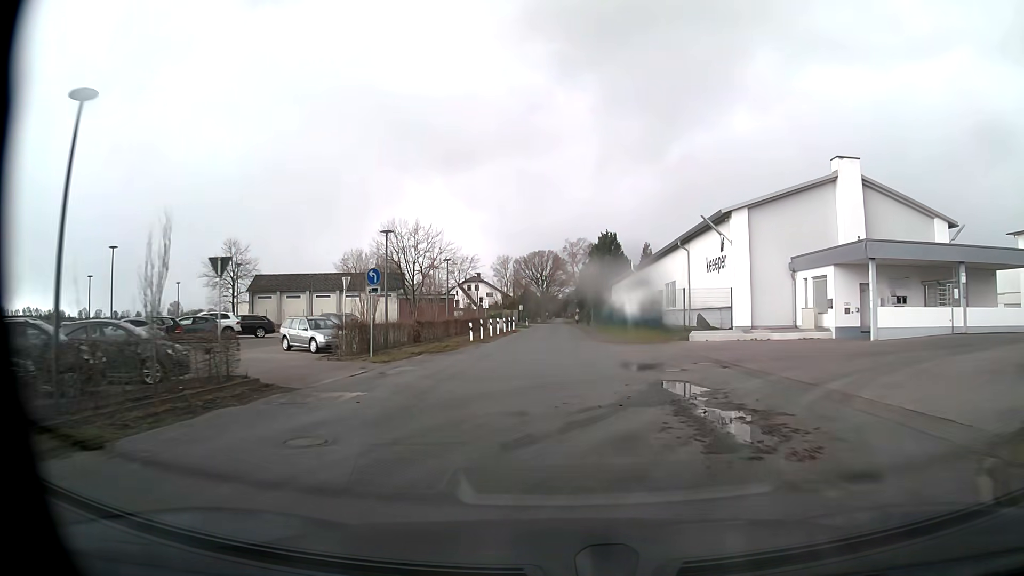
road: unclassified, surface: paved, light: Day
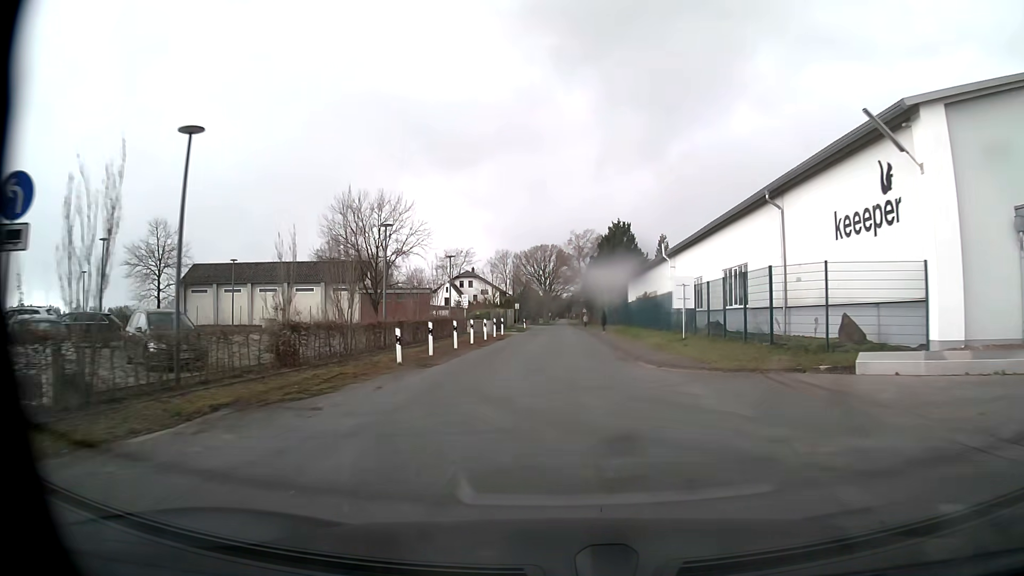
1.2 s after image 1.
(-0.1, +17.3) m; 0°
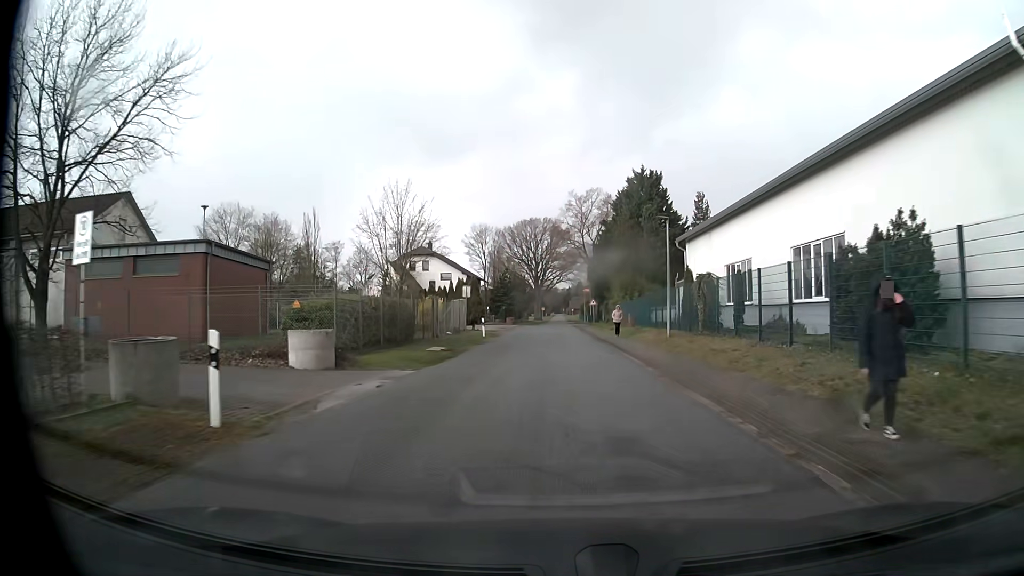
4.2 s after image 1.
(+0.1, +40.8) m; 0°
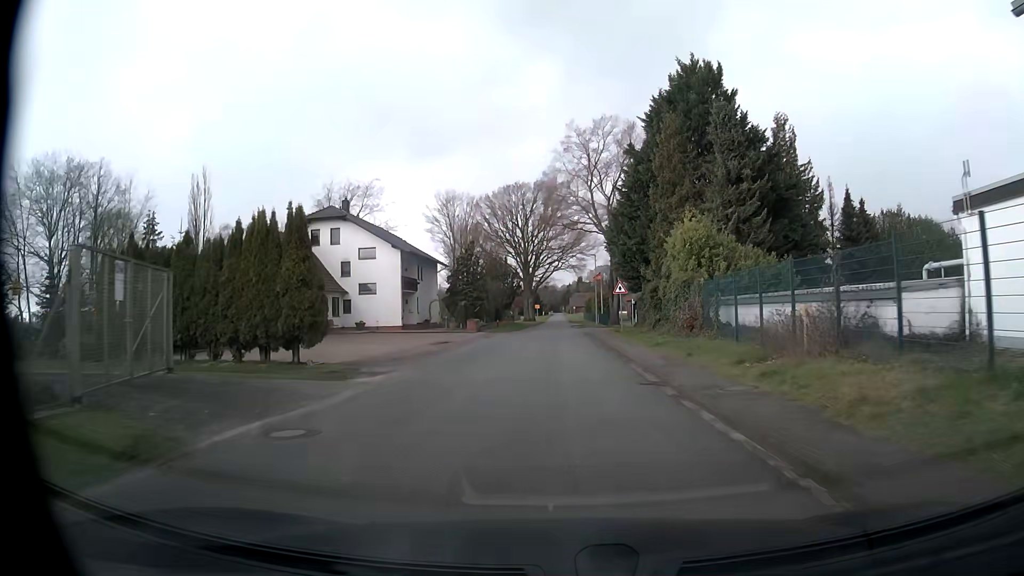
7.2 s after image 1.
(+0.3, +35.9) m; +1°
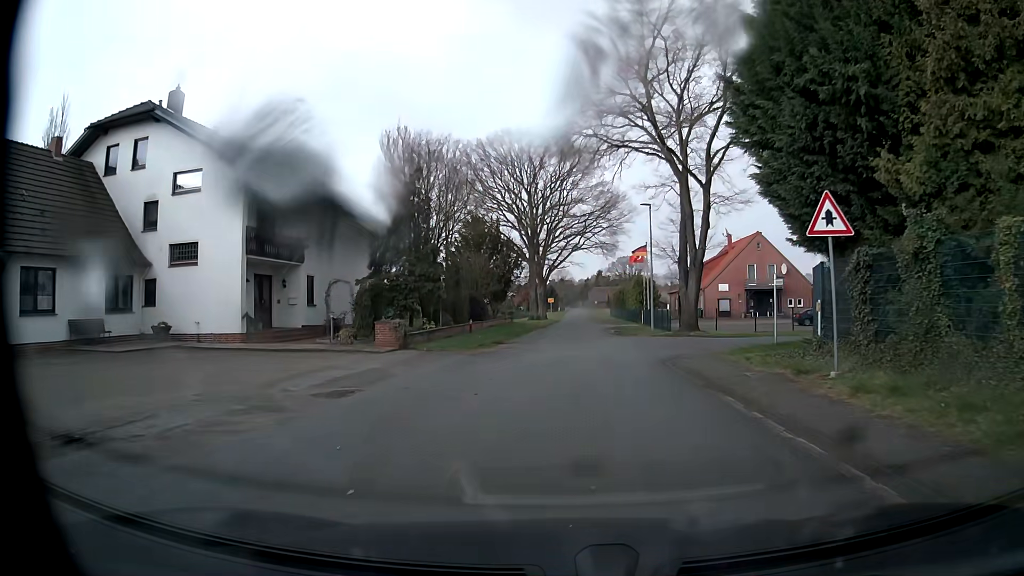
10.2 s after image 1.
(-0.6, +29.5) m; -2°
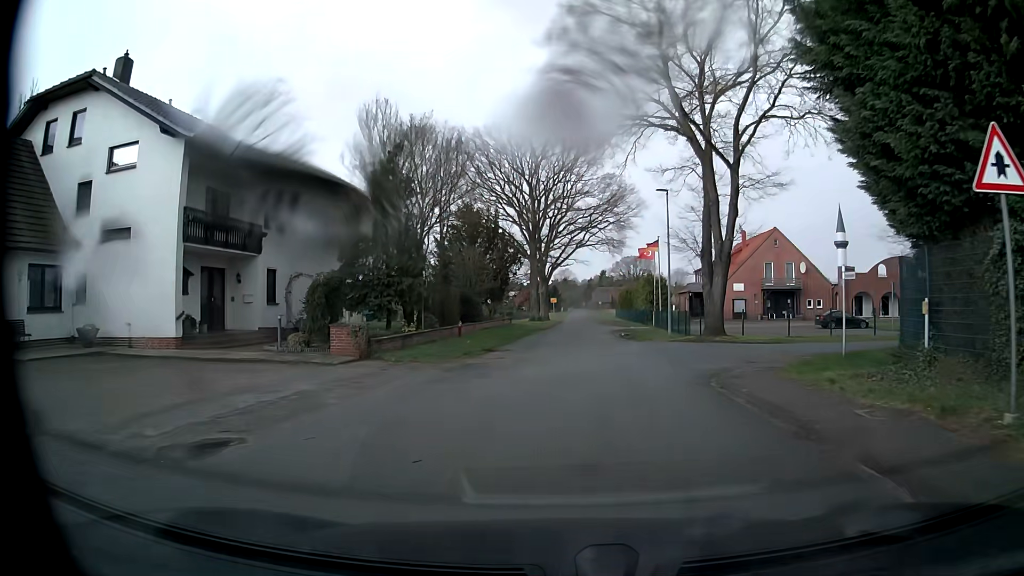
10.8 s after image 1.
(0.0, +4.7) m; 0°
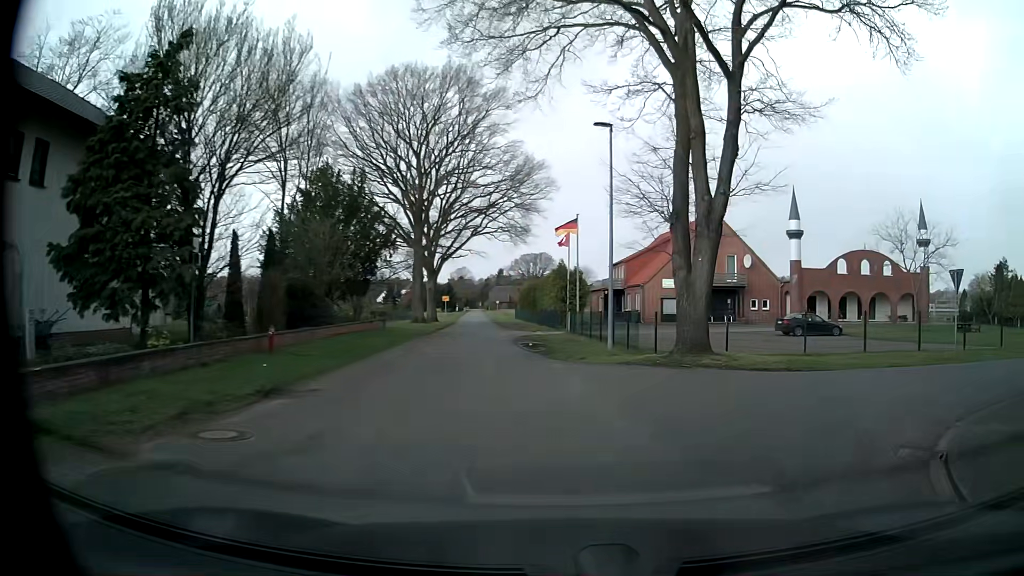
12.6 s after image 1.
(+0.3, +11.8) m; +9°
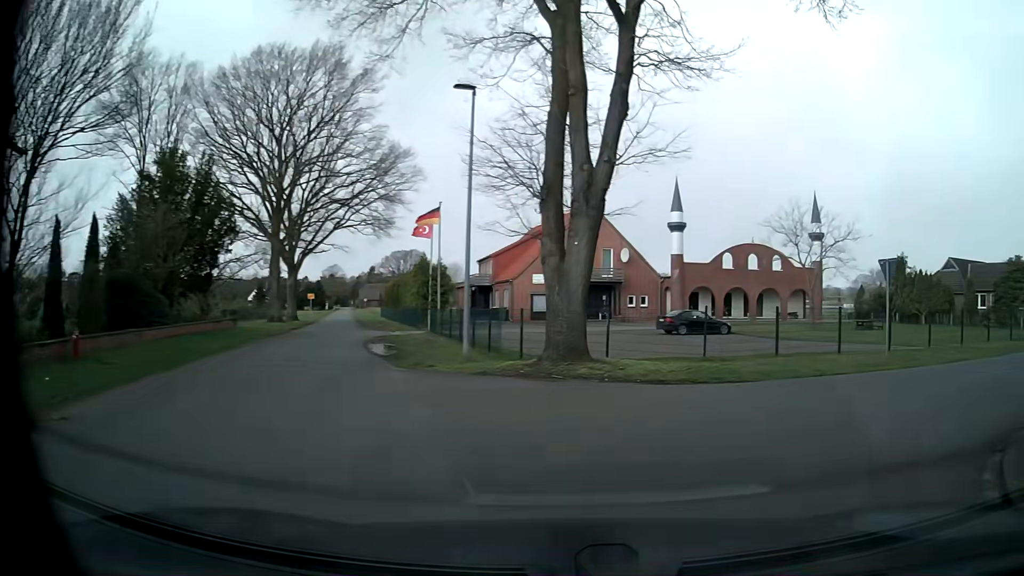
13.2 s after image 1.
(+0.3, +3.4) m; +10°
